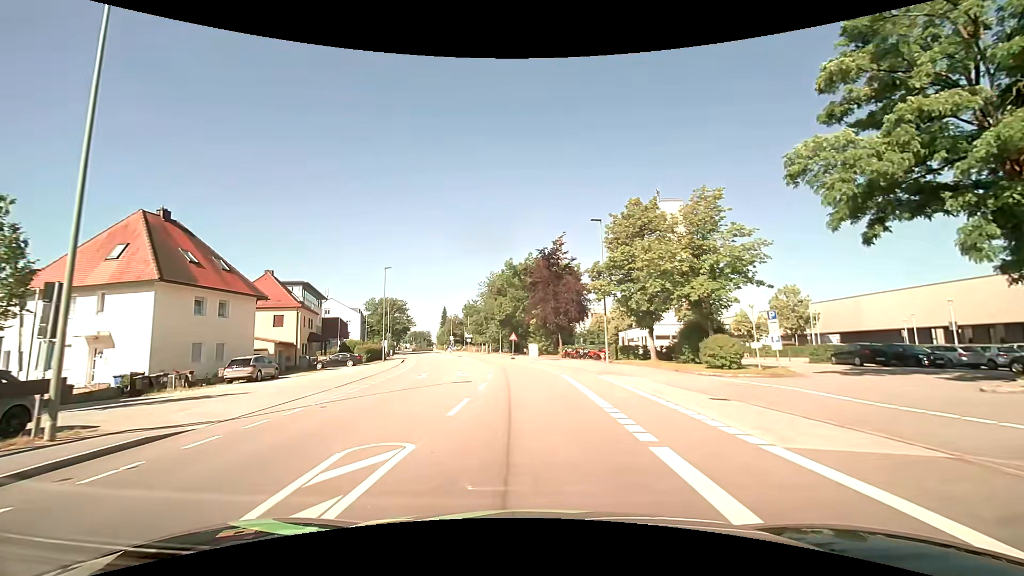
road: tertiary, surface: asphalt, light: Day
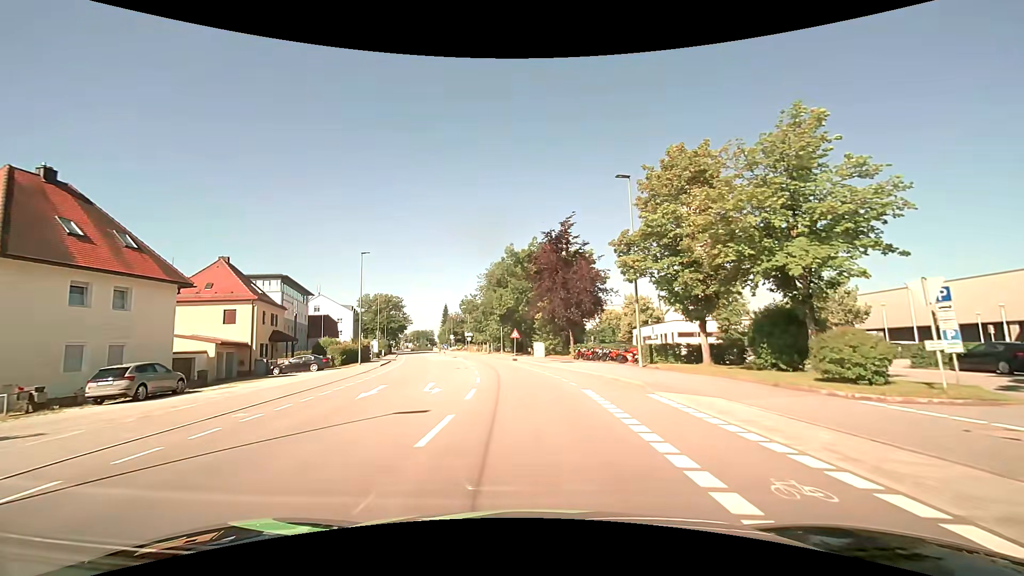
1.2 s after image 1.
(-0.1, +9.0) m; -1°
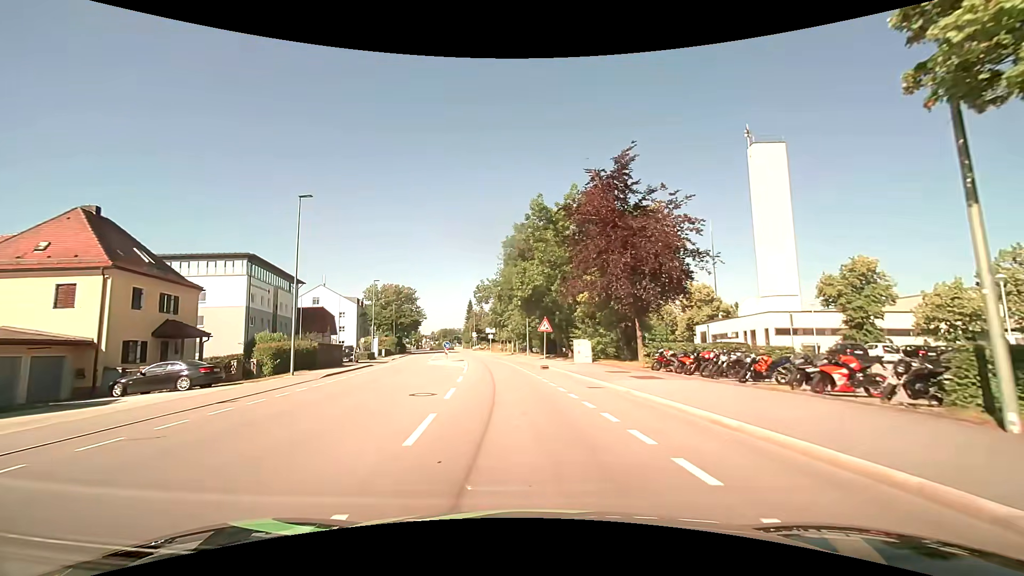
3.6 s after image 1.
(-0.5, +18.0) m; -4°
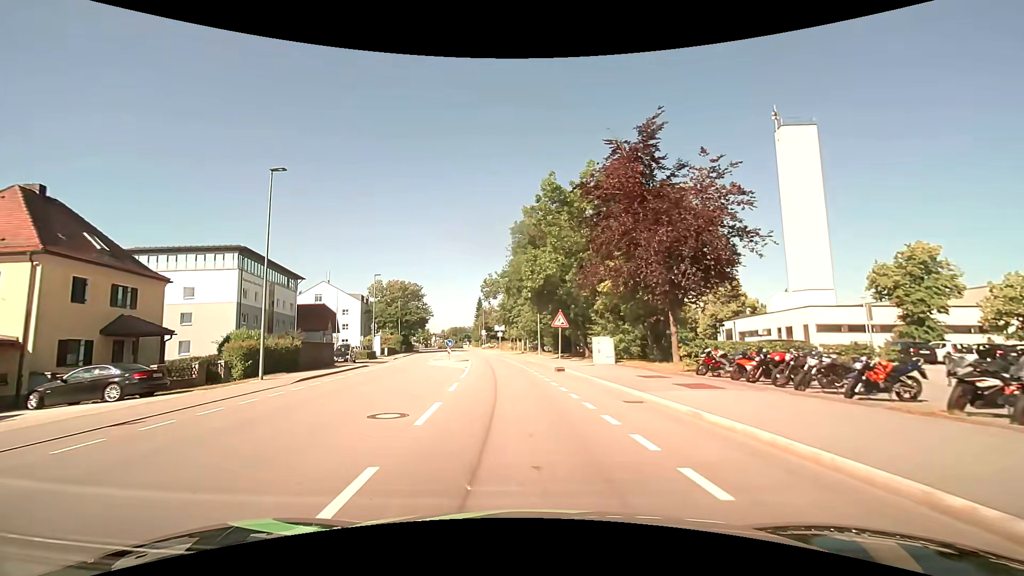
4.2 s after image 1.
(0.0, +4.5) m; -1°
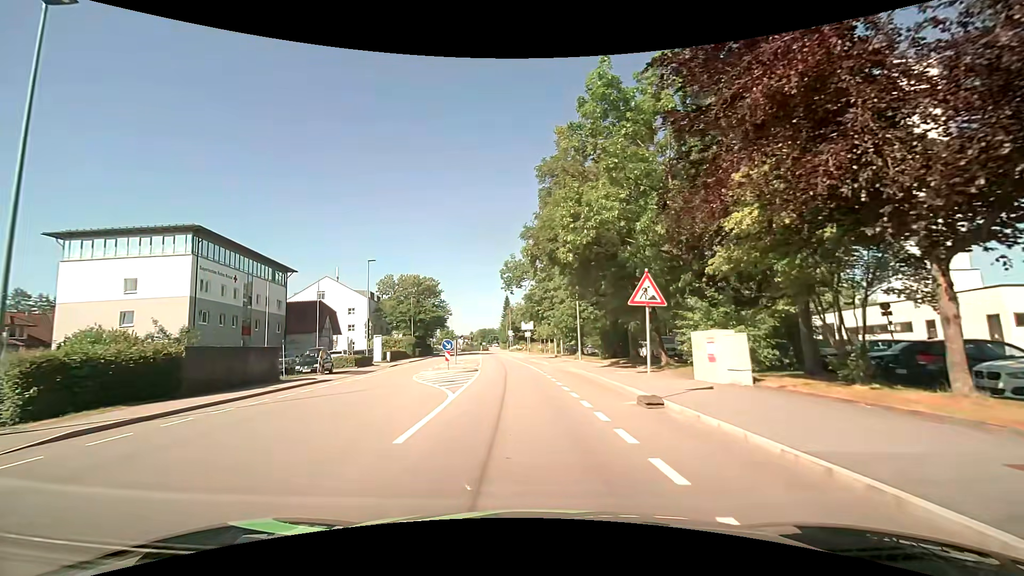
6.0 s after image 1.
(-0.5, +13.5) m; -4°
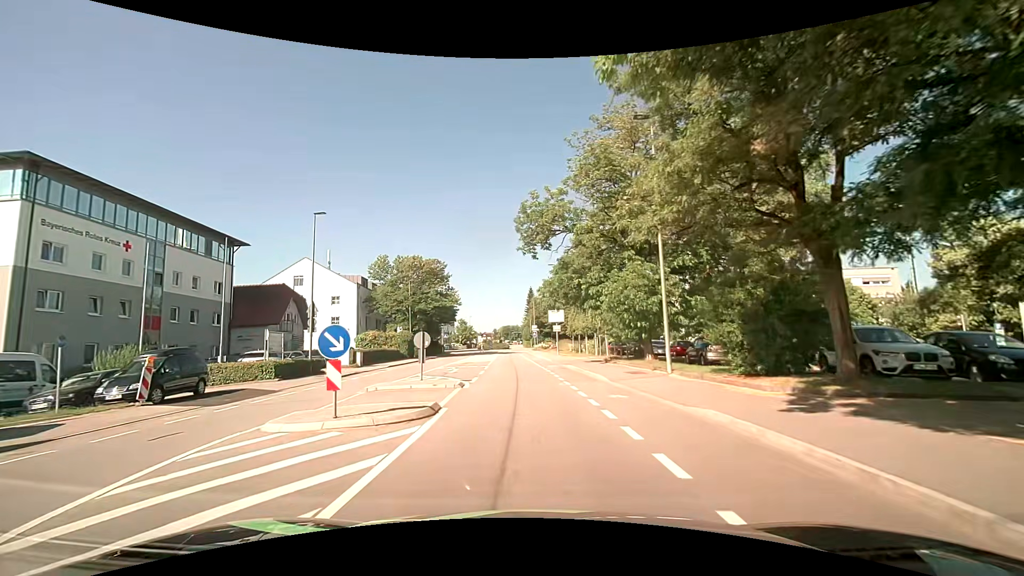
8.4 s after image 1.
(-0.5, +18.0) m; -3°
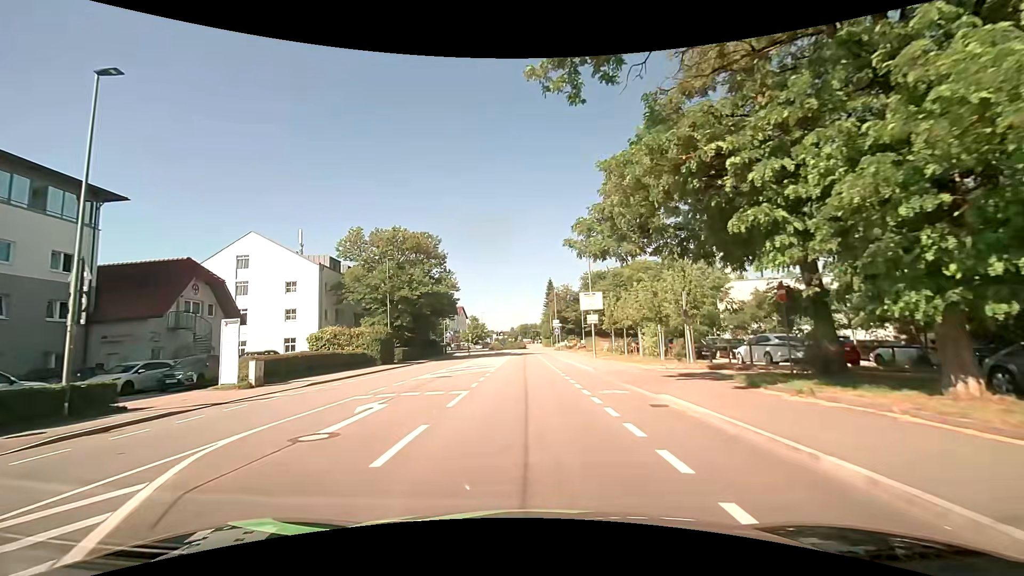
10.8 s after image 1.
(-0.3, +17.9) m; -2°
